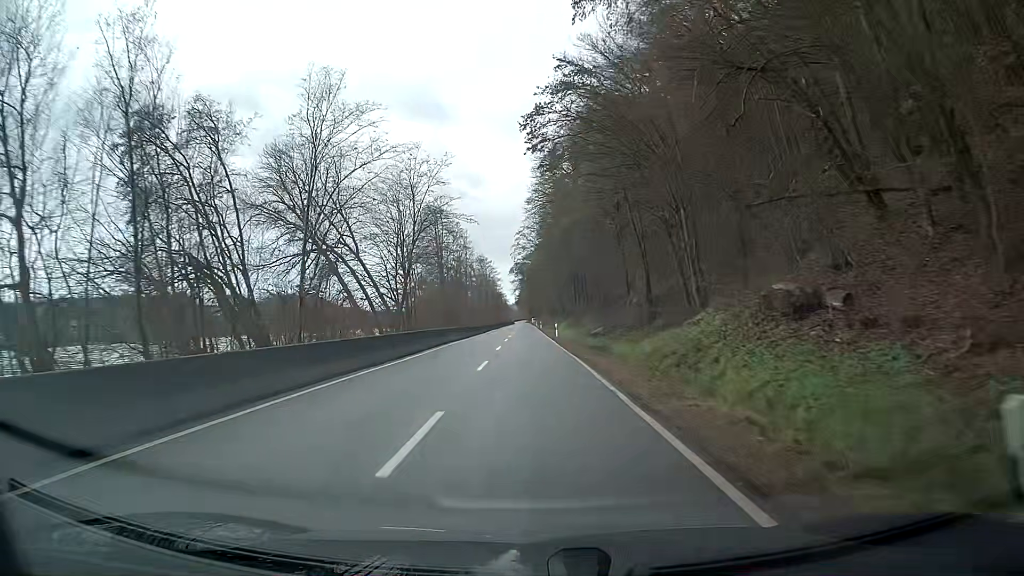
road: secondary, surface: asphalt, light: Day
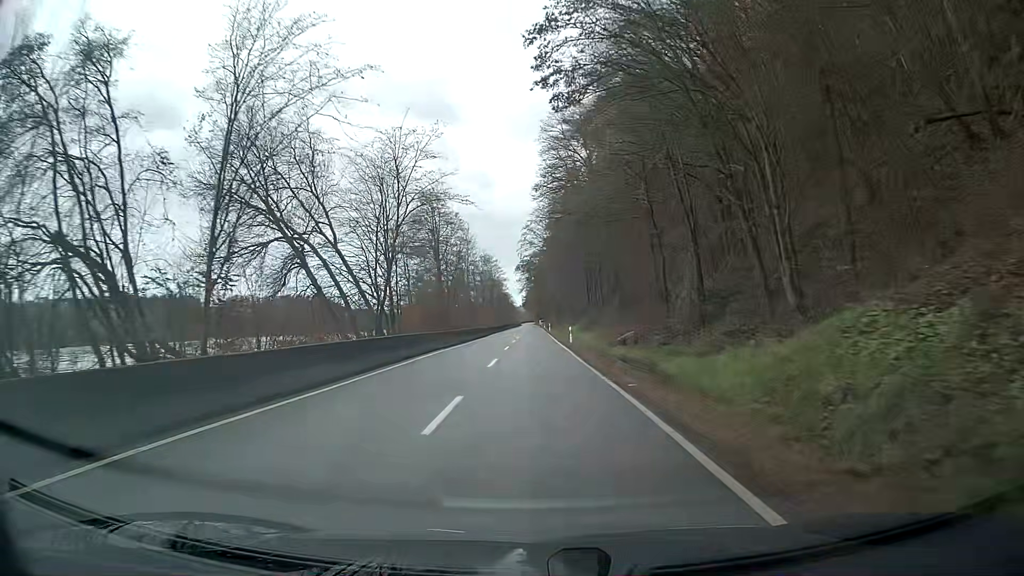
(-0.1, +9.7) m; -1°
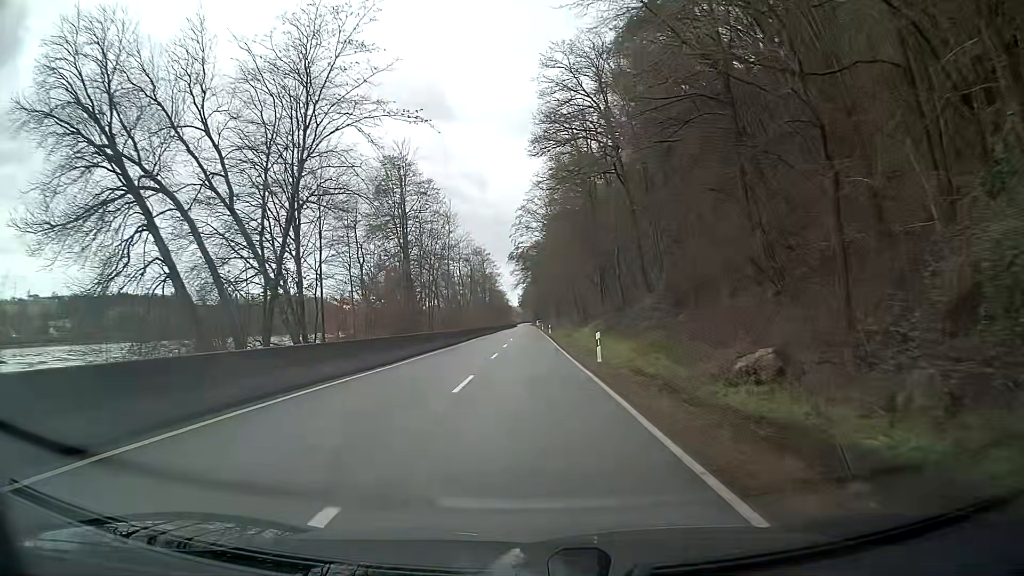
(-0.1, +19.4) m; 0°
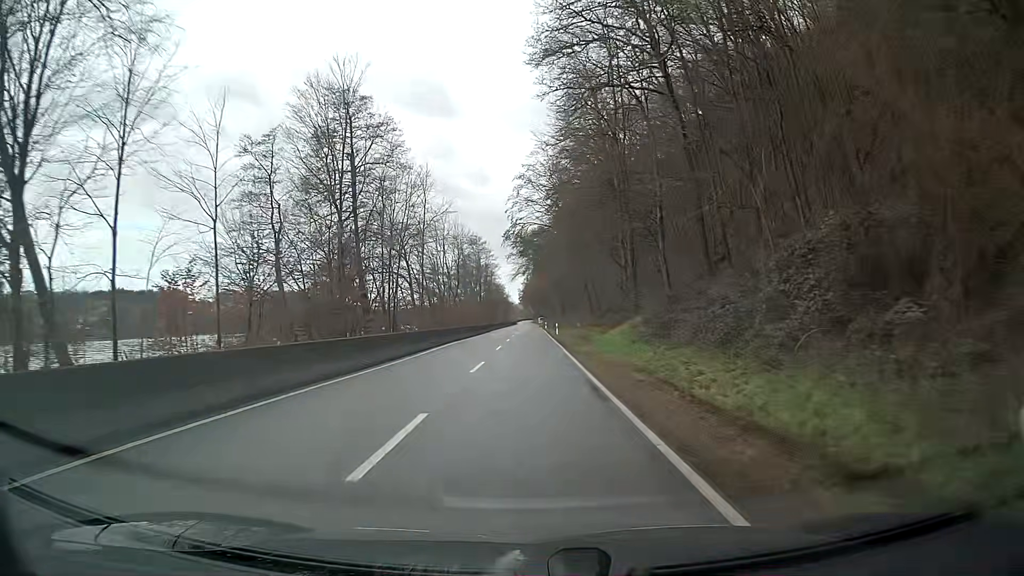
(-0.1, +19.3) m; -1°
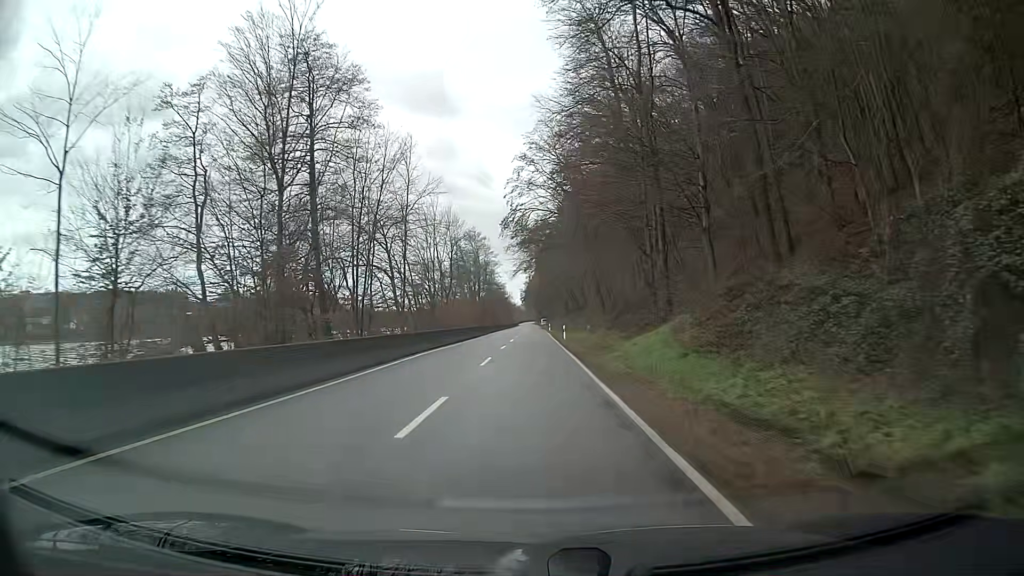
(0.0, +9.6) m; 0°
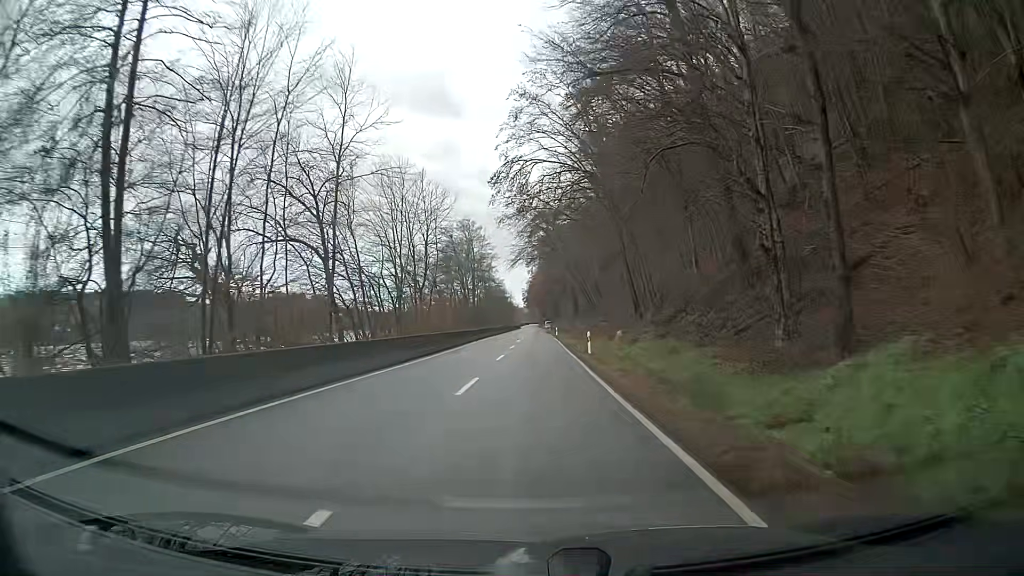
(0.0, +19.2) m; 0°
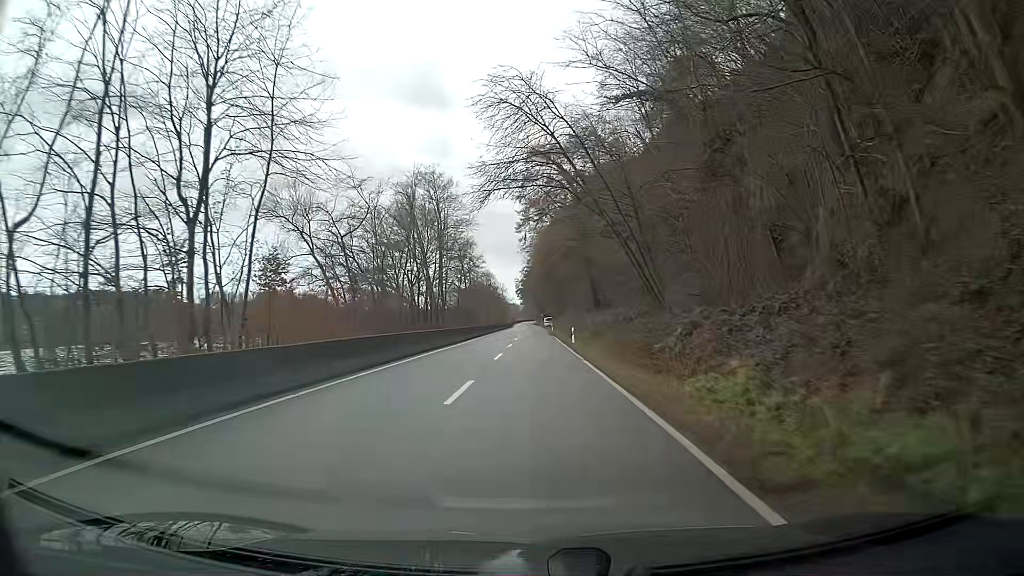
(0.0, +38.2) m; 0°
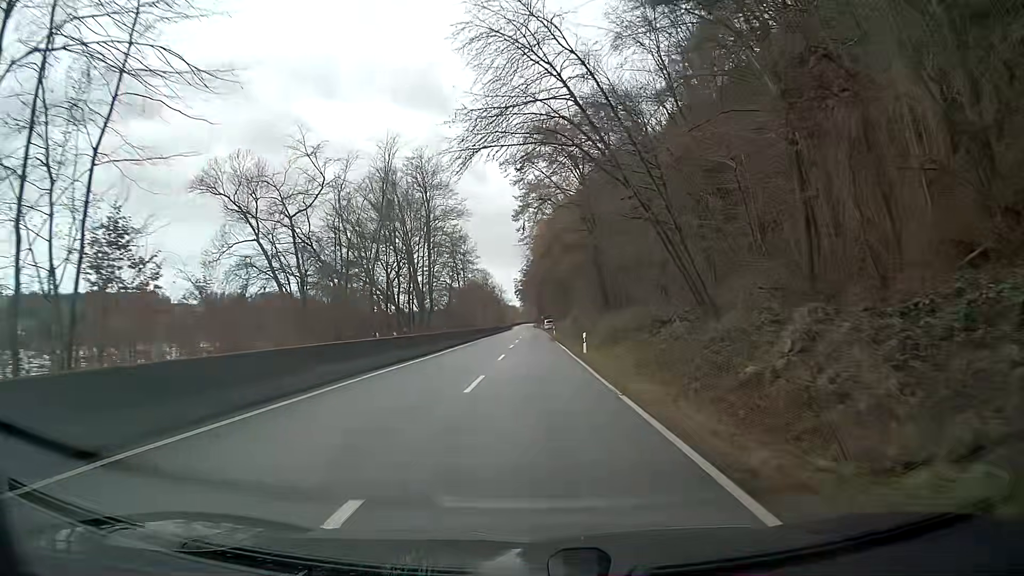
(0.0, +9.5) m; 0°
